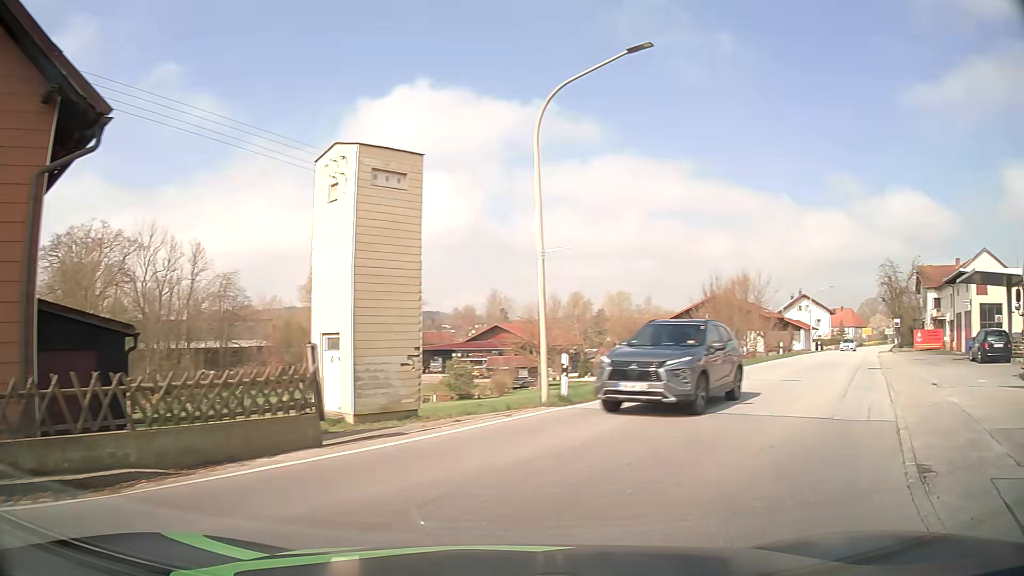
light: Day
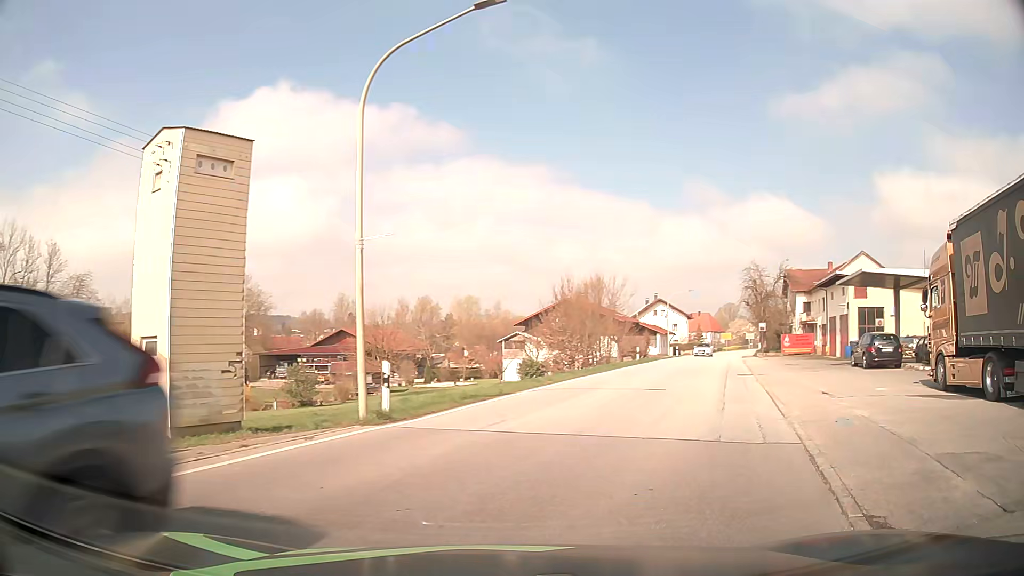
(+0.3, +2.3) m; +13°
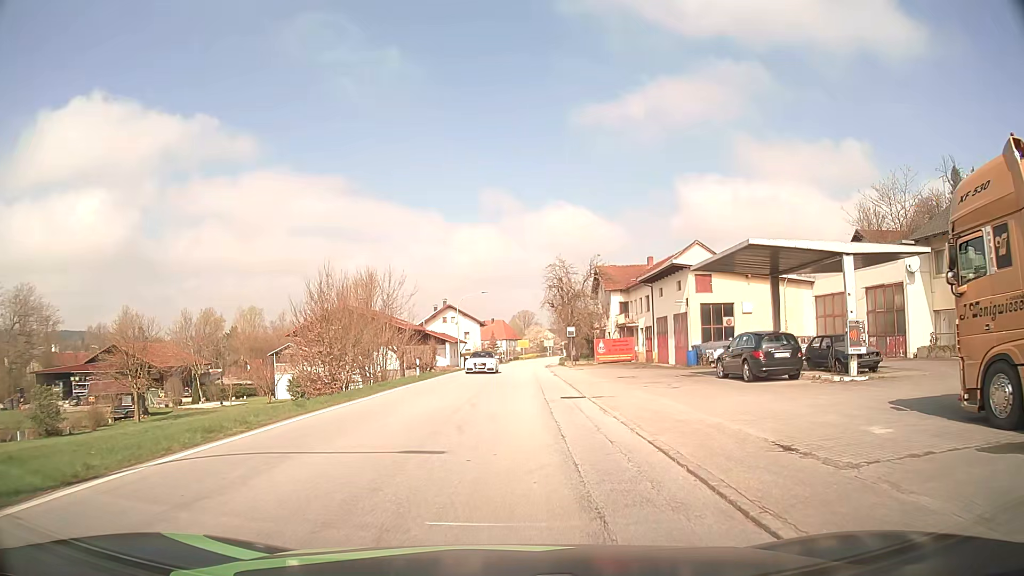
(+2.0, +9.9) m; +17°
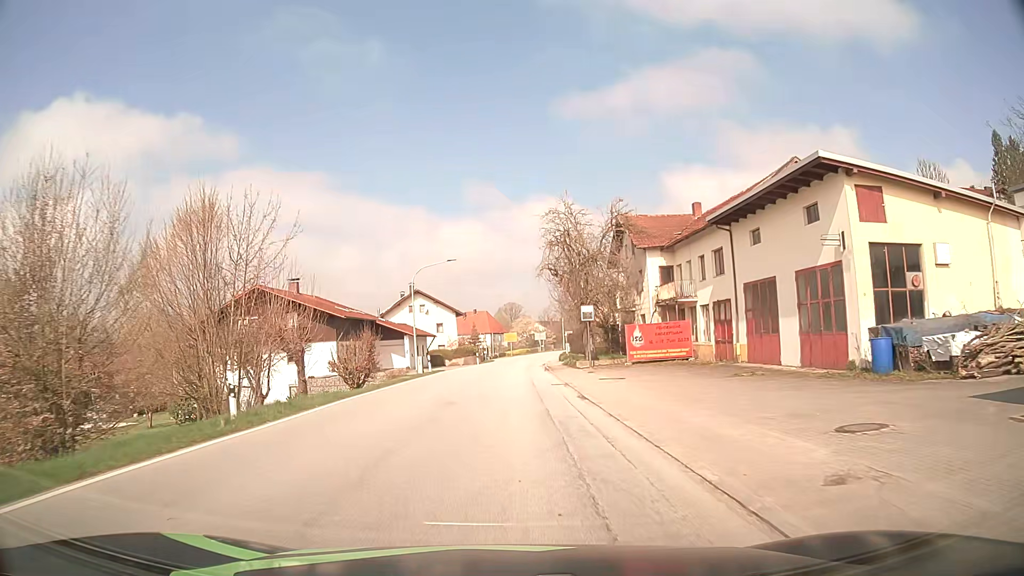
(+0.5, +22.2) m; +1°
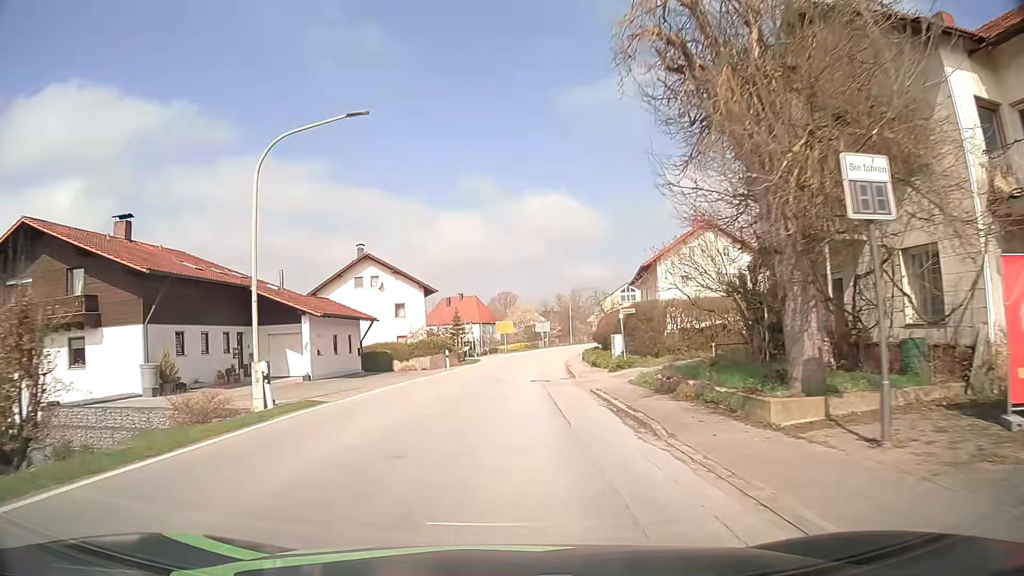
(0.0, +28.4) m; 0°
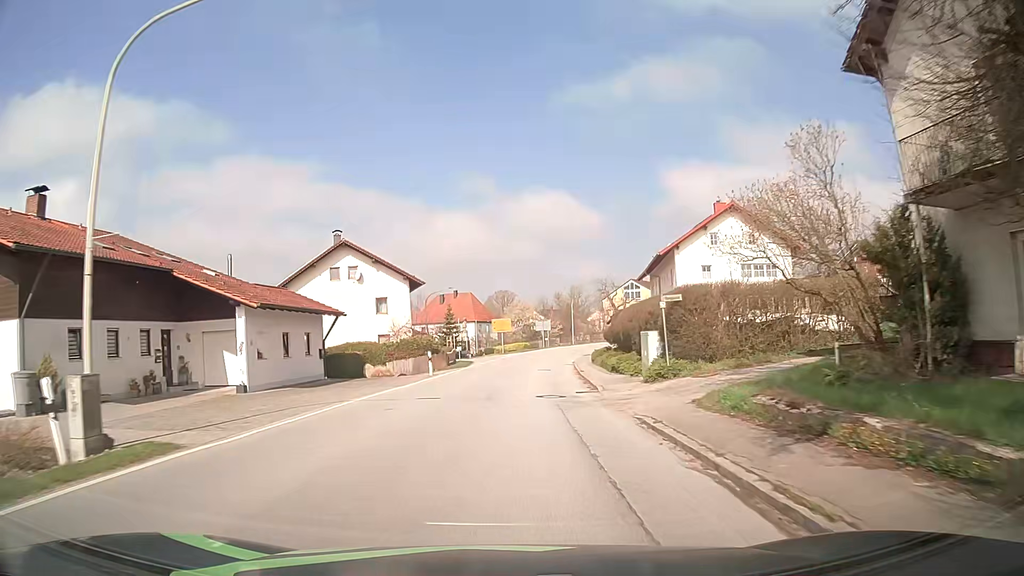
(0.0, +7.4) m; 0°
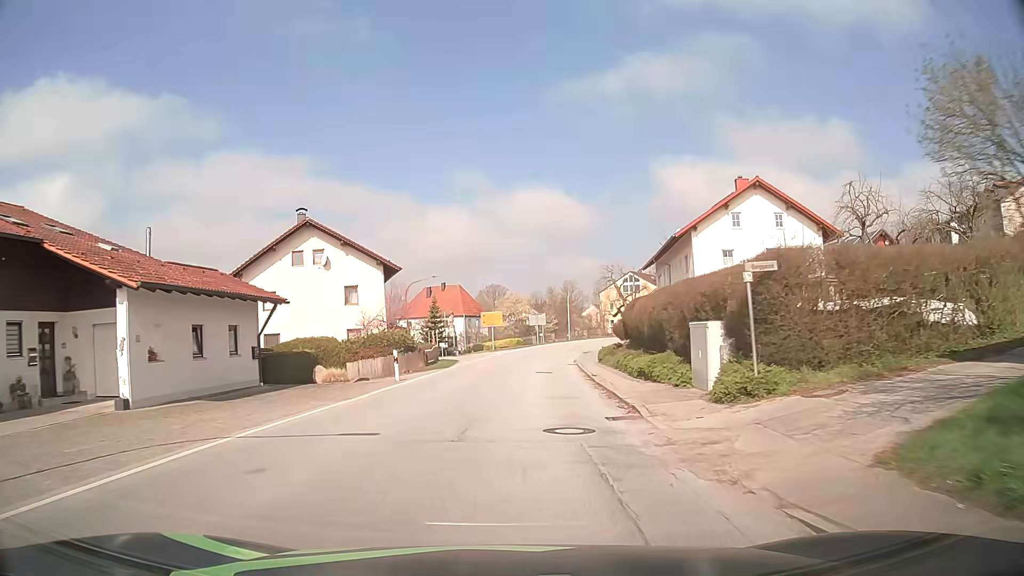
(0.0, +7.3) m; 0°
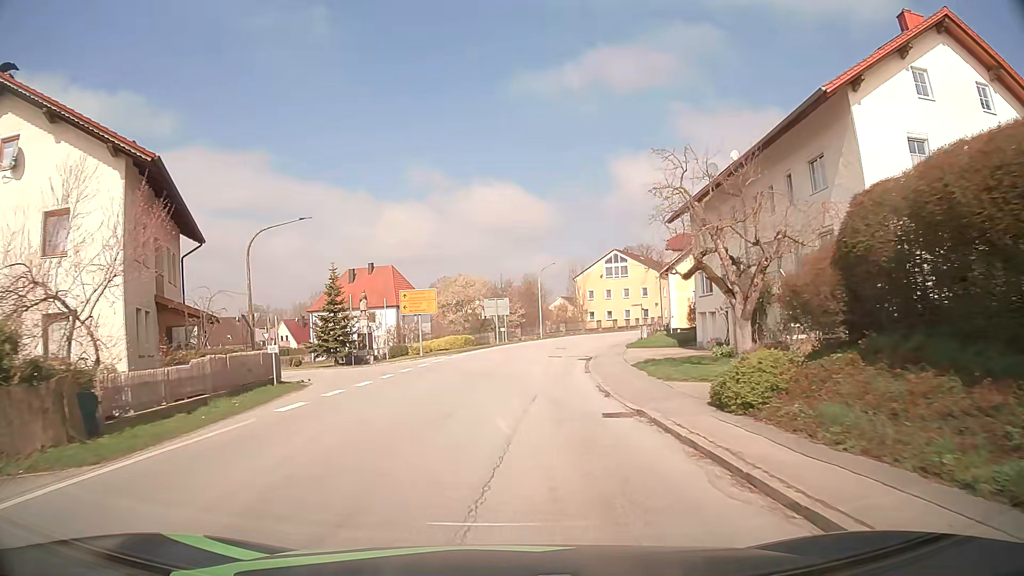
(+1.1, +27.3) m; +4°
(0, +10) (-2, +20) (-6, +29) (-11, +37) (-17, +45) (-23, +53) (-30, +61) (-37, +68) (-44, +75) (-51, +83) m
